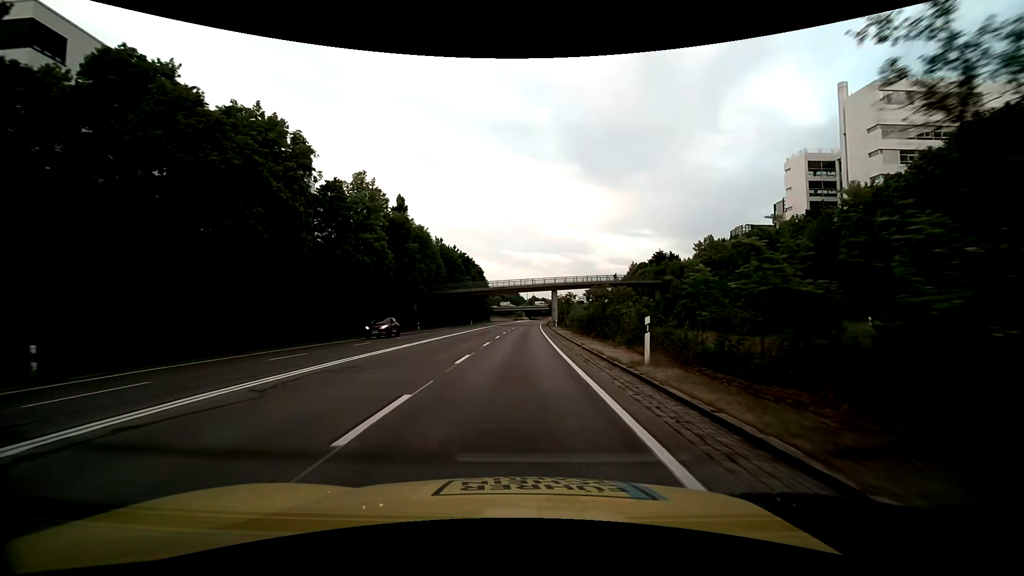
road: trunk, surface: asphalt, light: Day
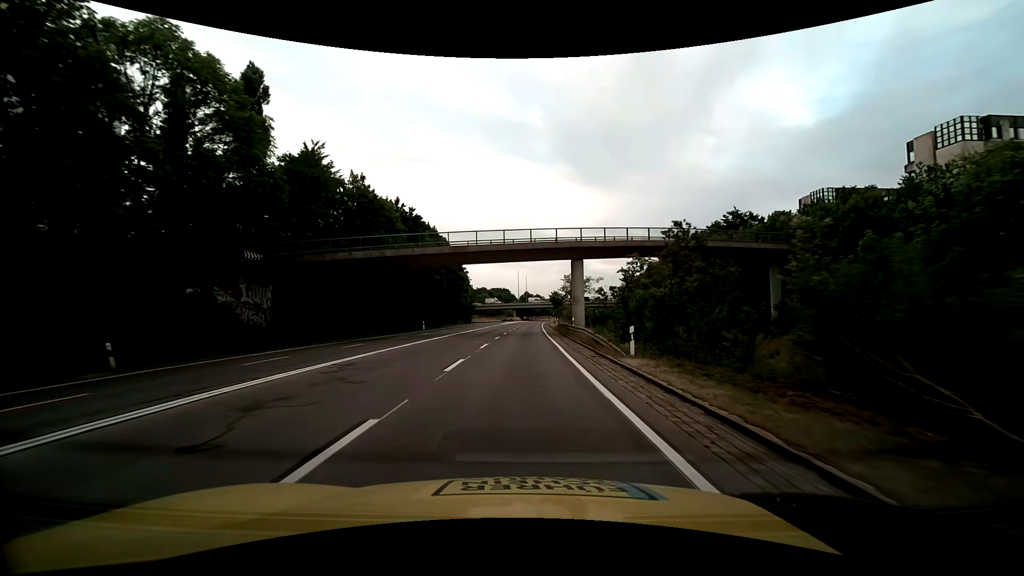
(+0.2, +47.2) m; +1°
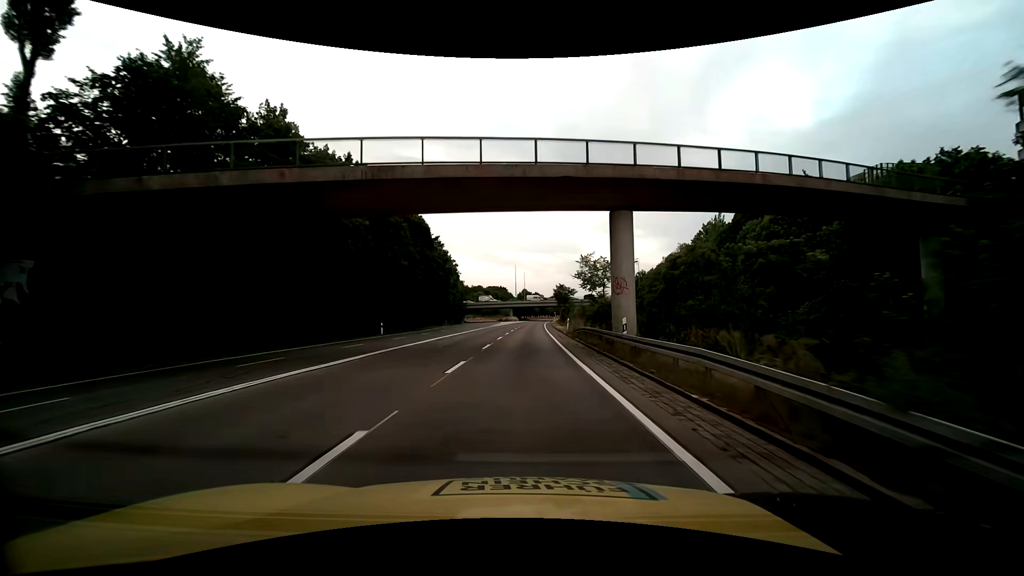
(0.0, +18.9) m; 0°
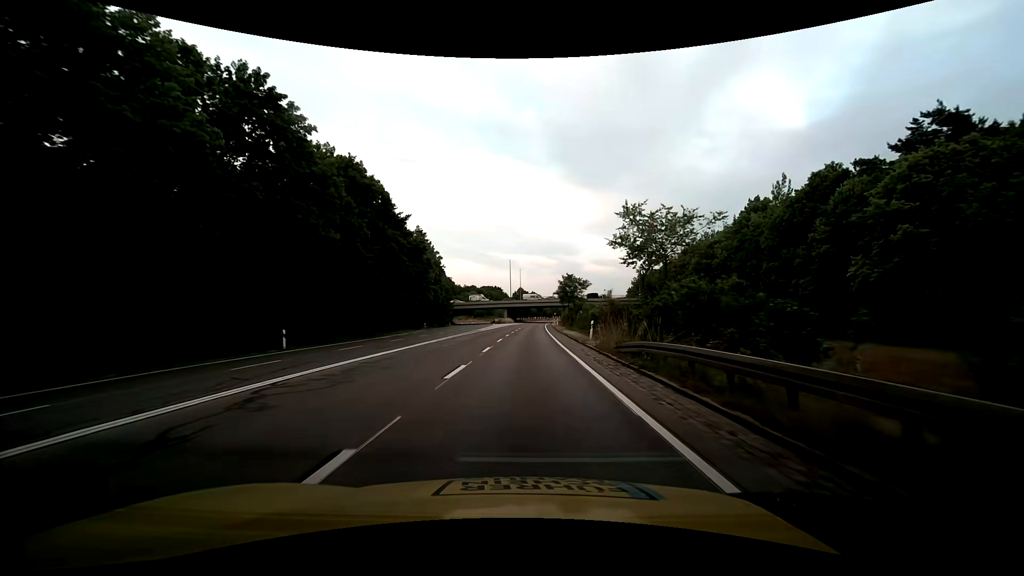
(+0.1, +18.8) m; 0°
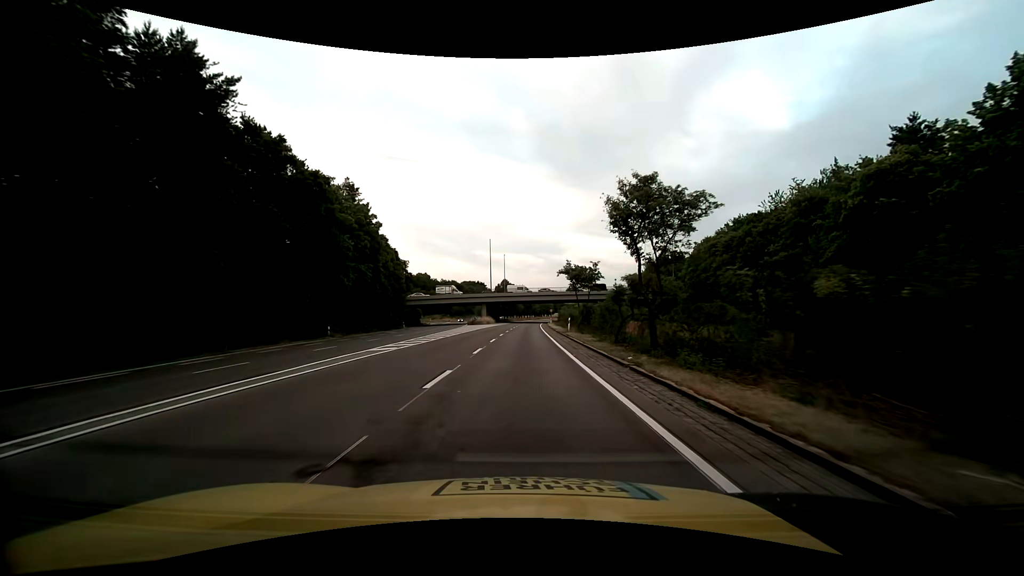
(+0.4, +37.7) m; +2°
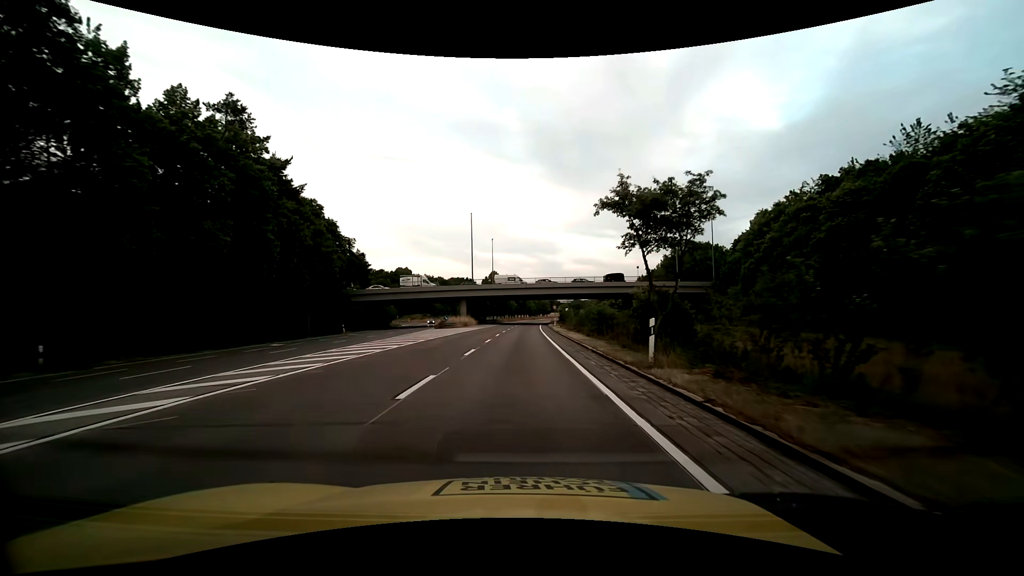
(+0.3, +28.3) m; +1°
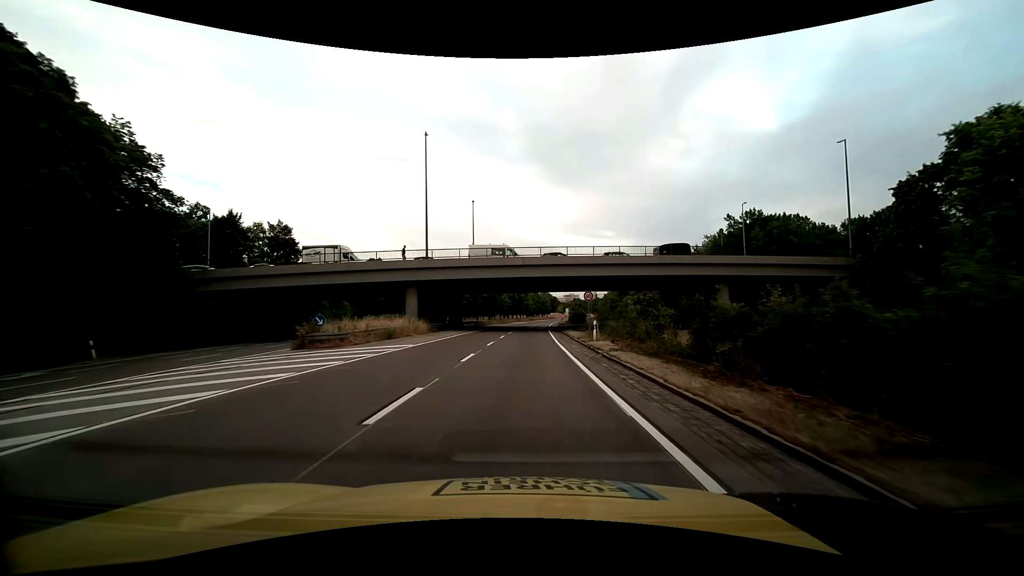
(+0.1, +37.7) m; 0°
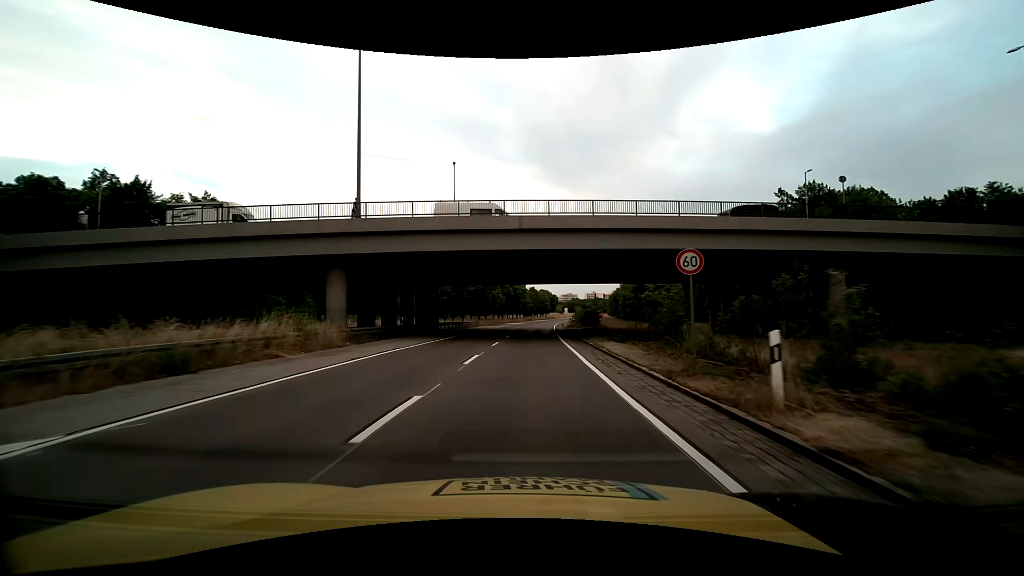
(0.0, +18.9) m; 0°
(0, +10) (0, +20) (0, +30) (+1, +40) (+1, +50) (+1, +60) (+2, +70) (+2, +80) (+3, +90) (+3, +100) m
